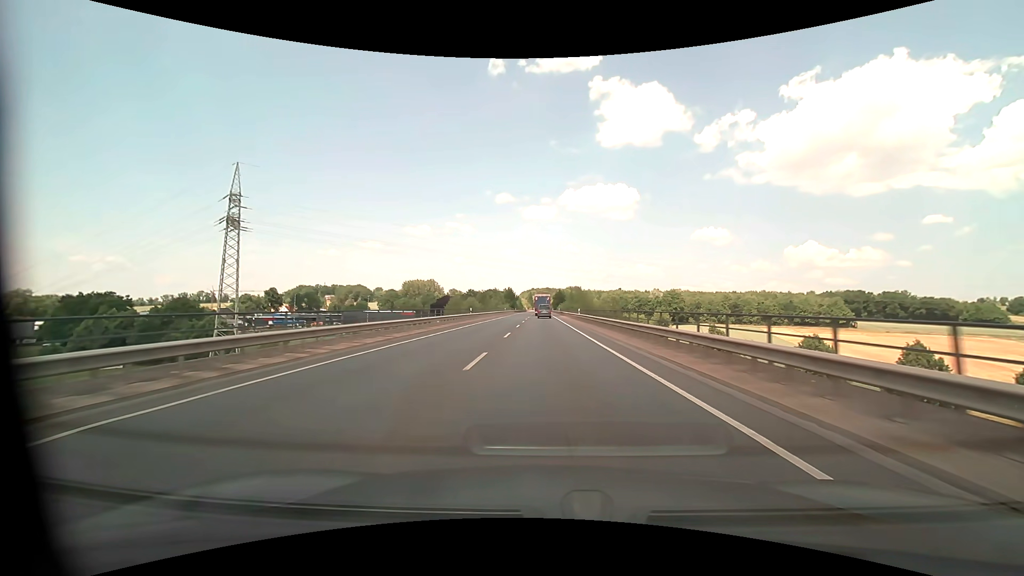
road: primary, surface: asphalt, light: Day
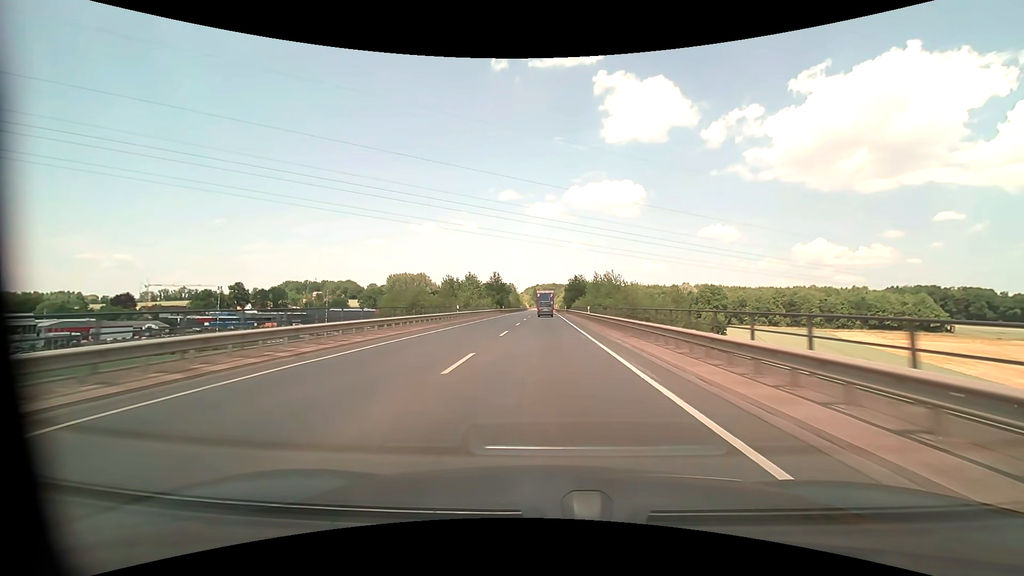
(-0.1, +61.0) m; -1°
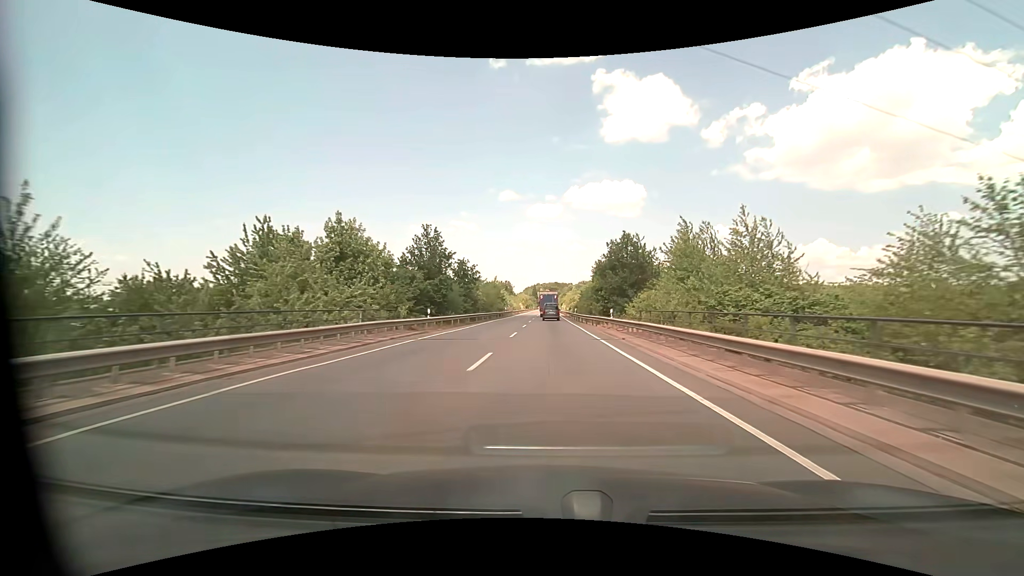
(-0.2, +60.1) m; 0°
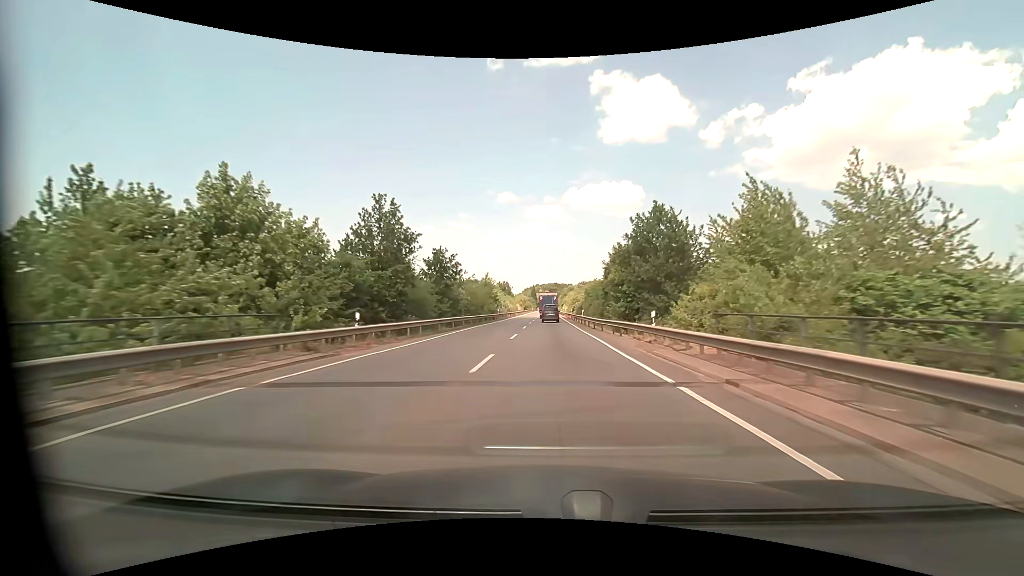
(0.0, +11.9) m; 0°
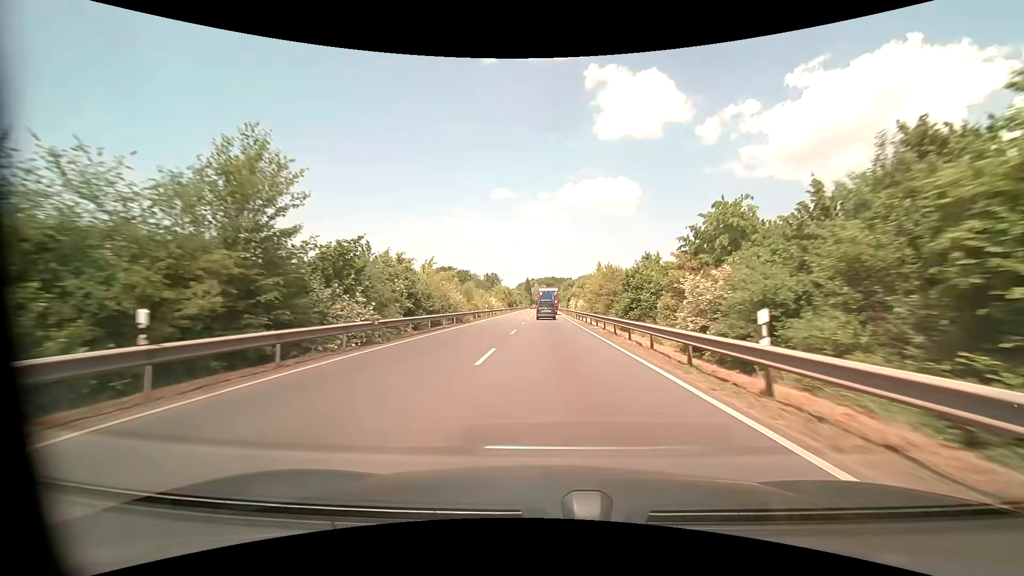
(+0.1, +59.4) m; 0°
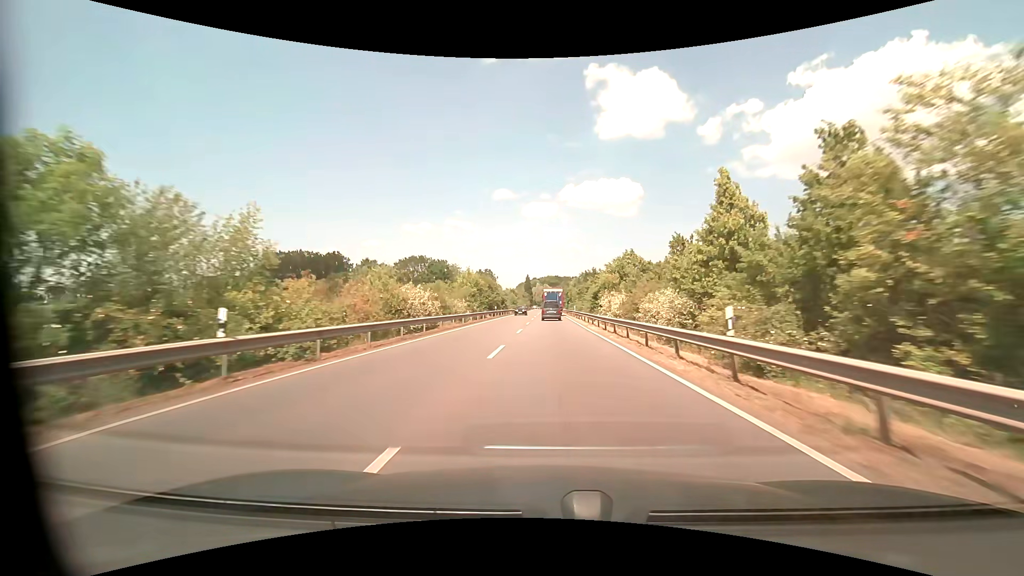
(0.0, +46.4) m; 0°
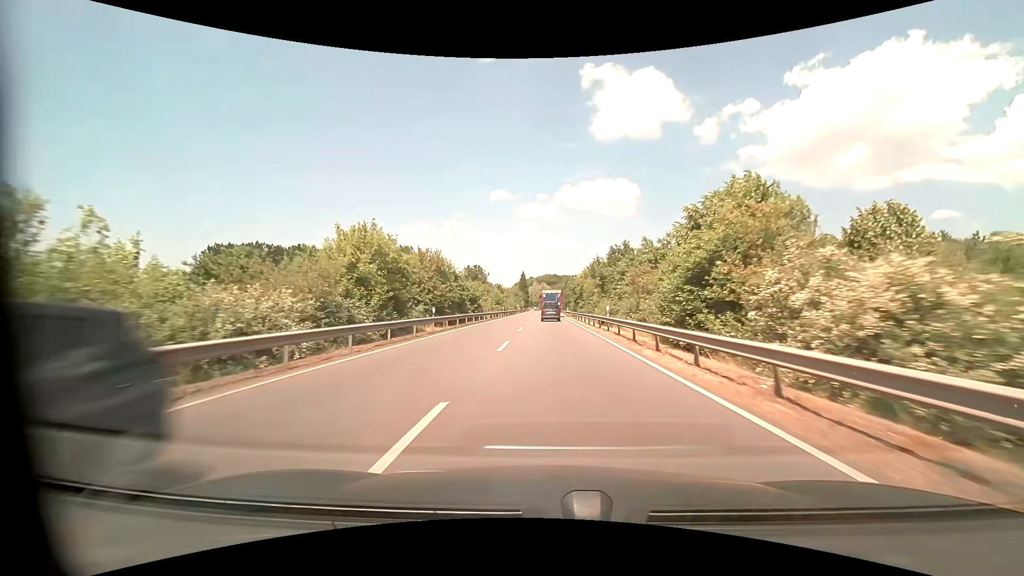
(0.0, +33.8) m; 0°
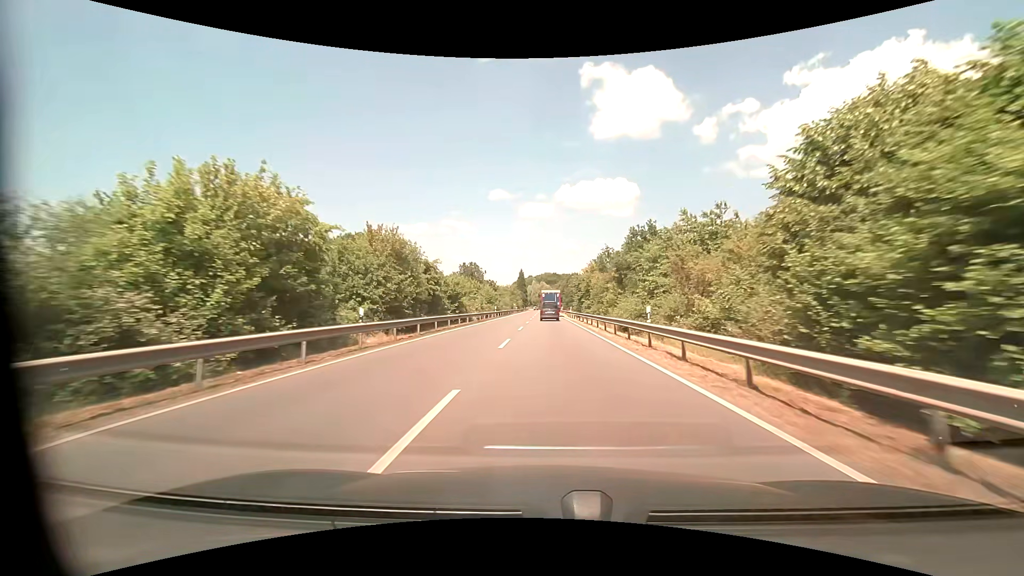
(0.0, +11.1) m; 0°
(0, +10) (0, +20) (0, +30) (0, +40) (0, +50) (0, +60) (0, +70) (0, +80) (0, +90) (0, +100) m
